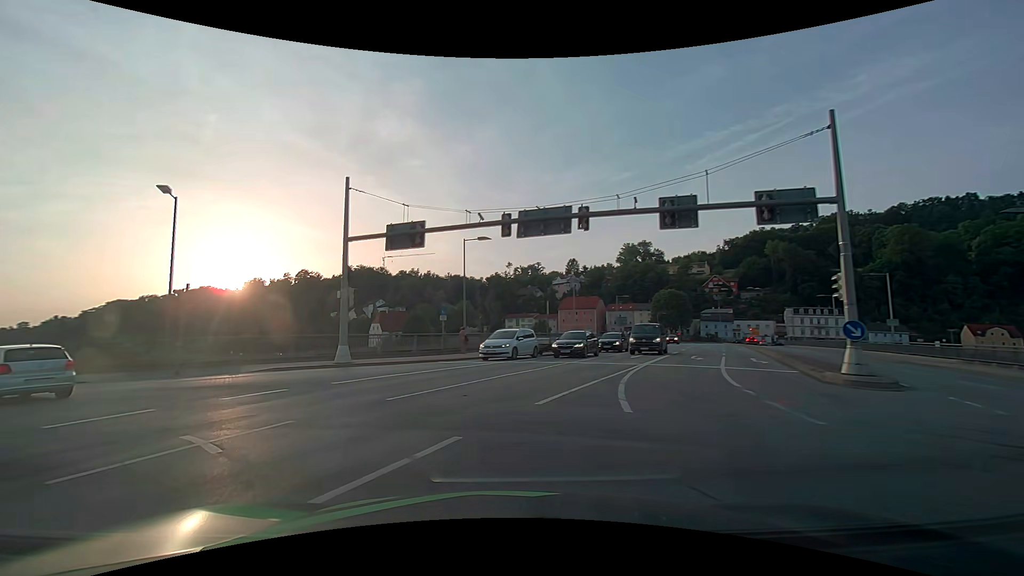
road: primary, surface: asphalt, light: Day
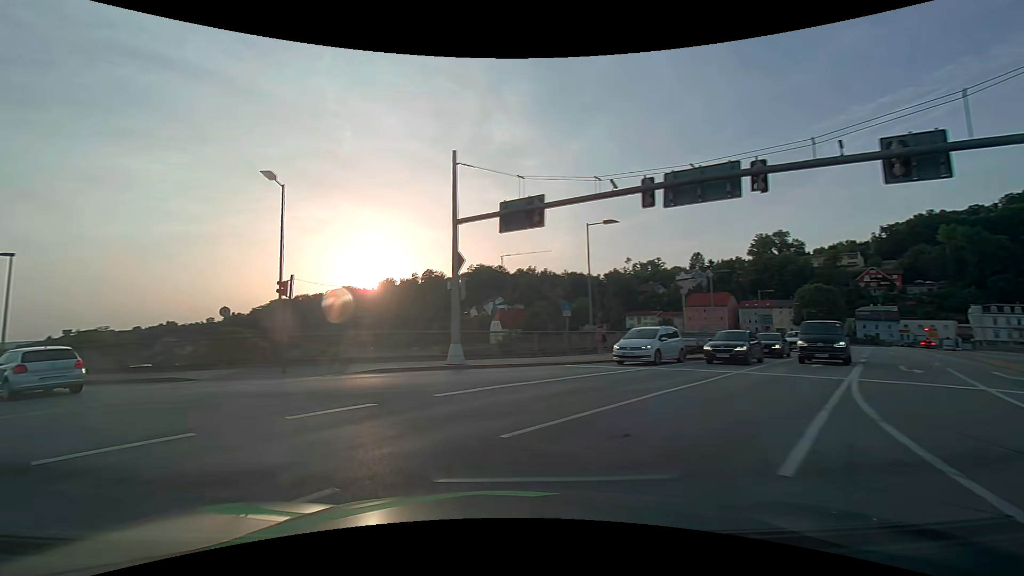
(-0.5, +4.0) m; -14°
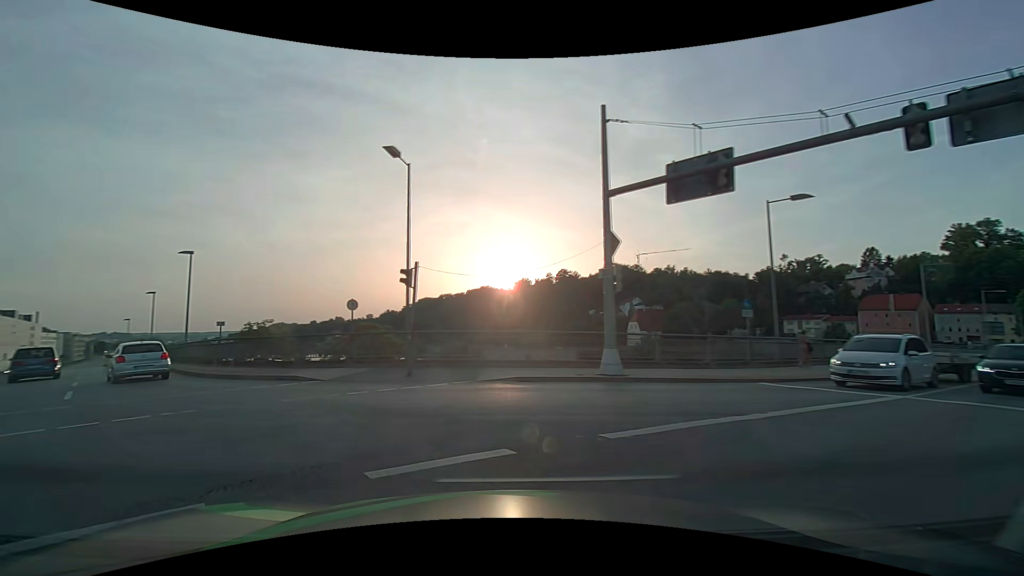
(-0.5, +4.1) m; -15°
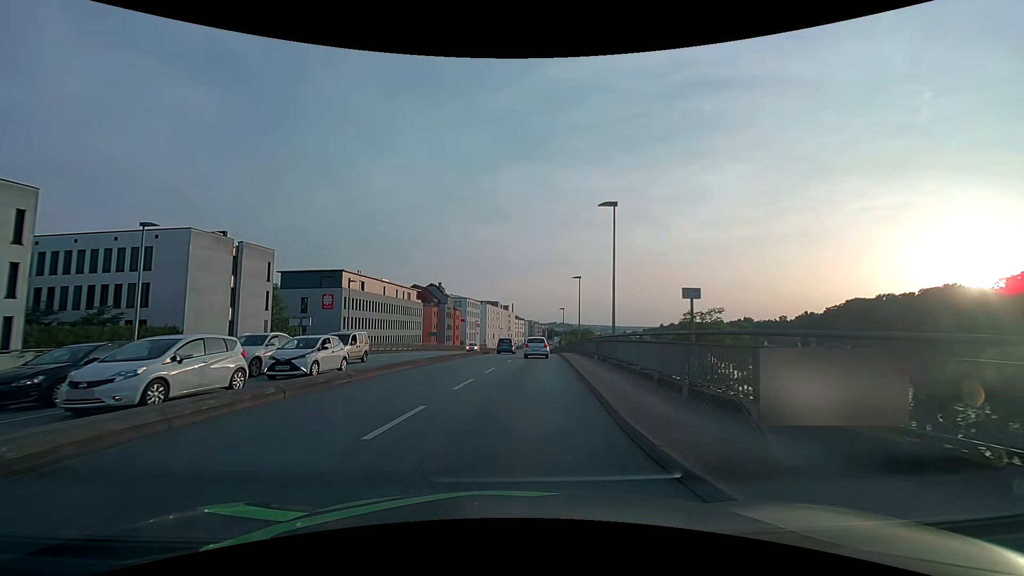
(-8.4, +15.4) m; -45°
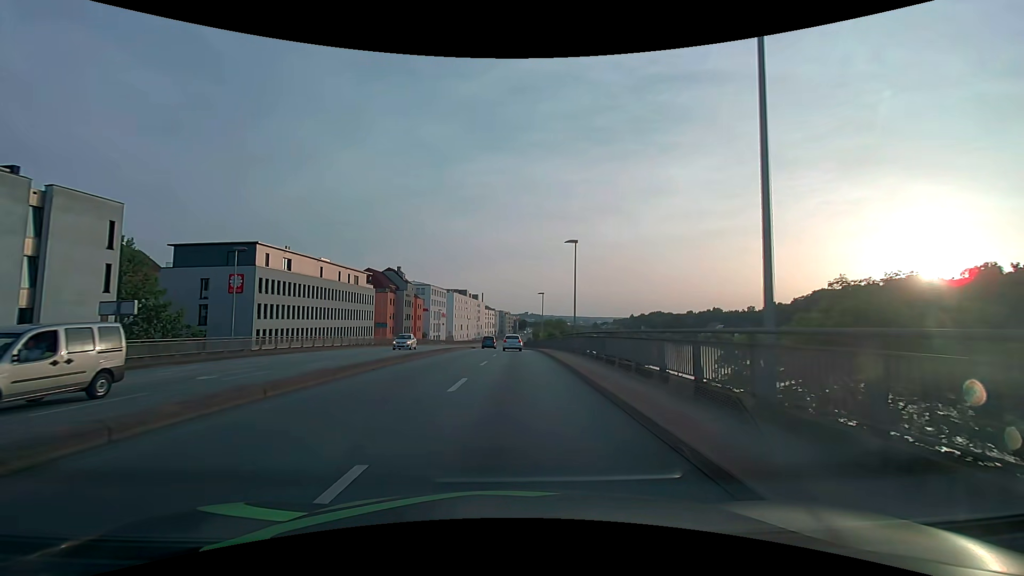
(+0.5, +16.8) m; +4°
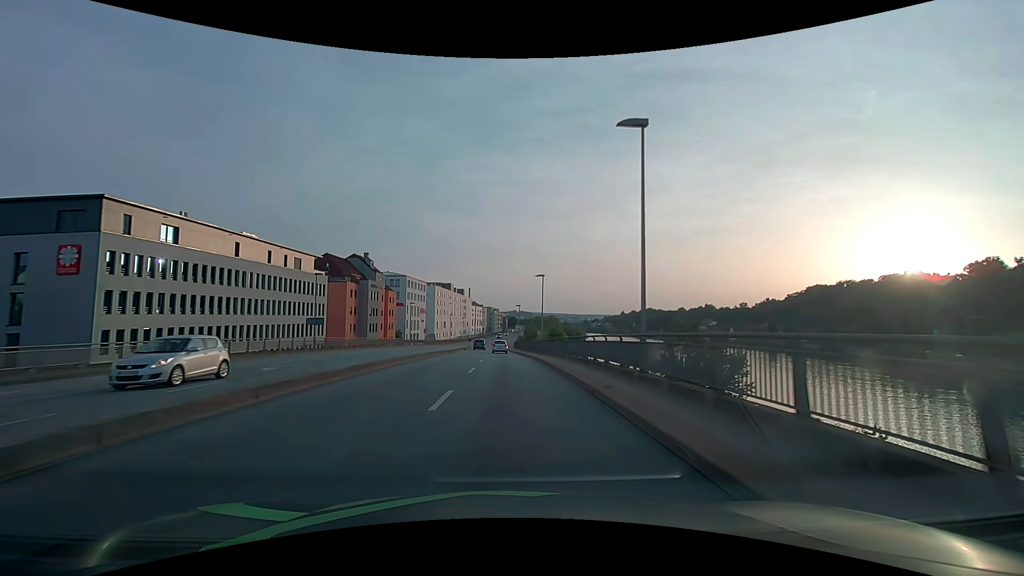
(+0.3, +20.5) m; +1°
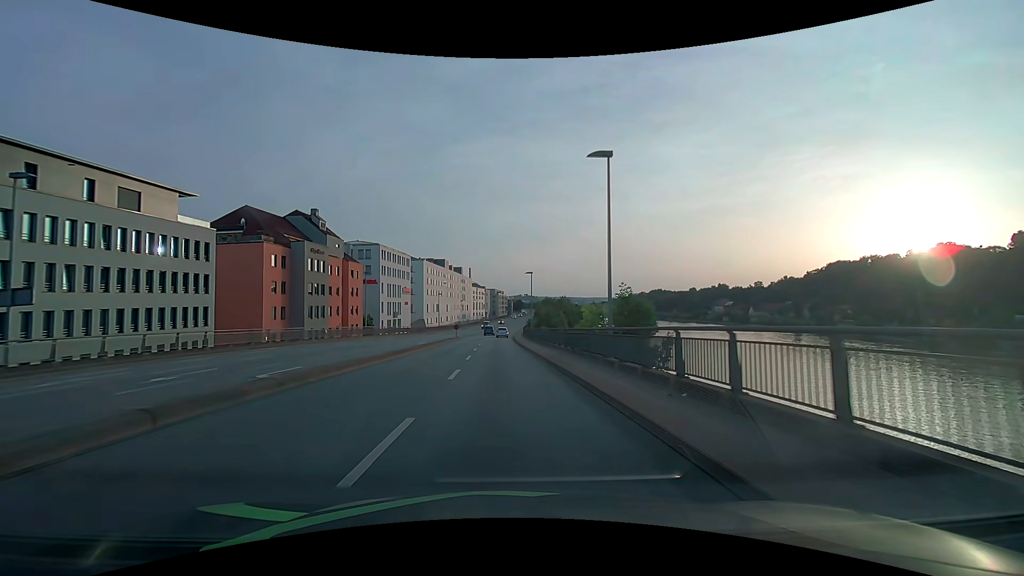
(-0.1, +31.8) m; -1°
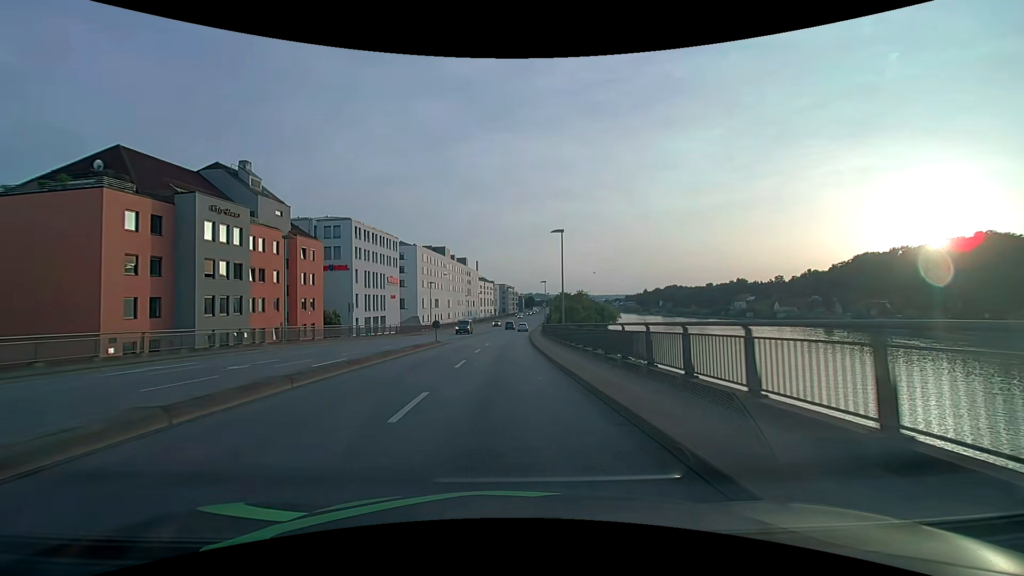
(-0.2, +24.4) m; -1°
(0, +10) (0, +20) (0, +30) (0, +40) (0, +50) (+1, +60) (+1, +70) (+2, +80) (+3, +90) (+3, +100) m
